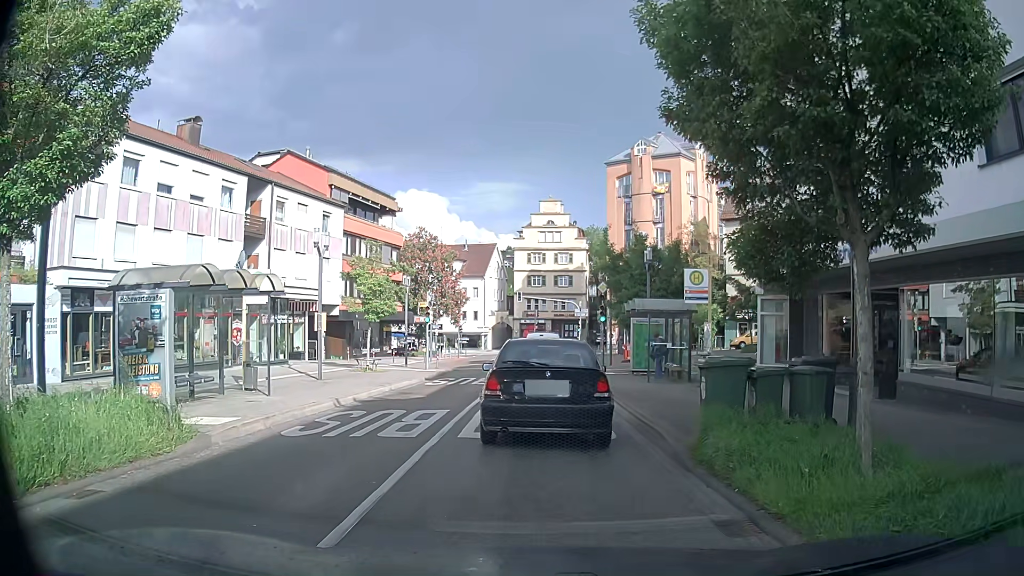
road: secondary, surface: asphalt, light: Day
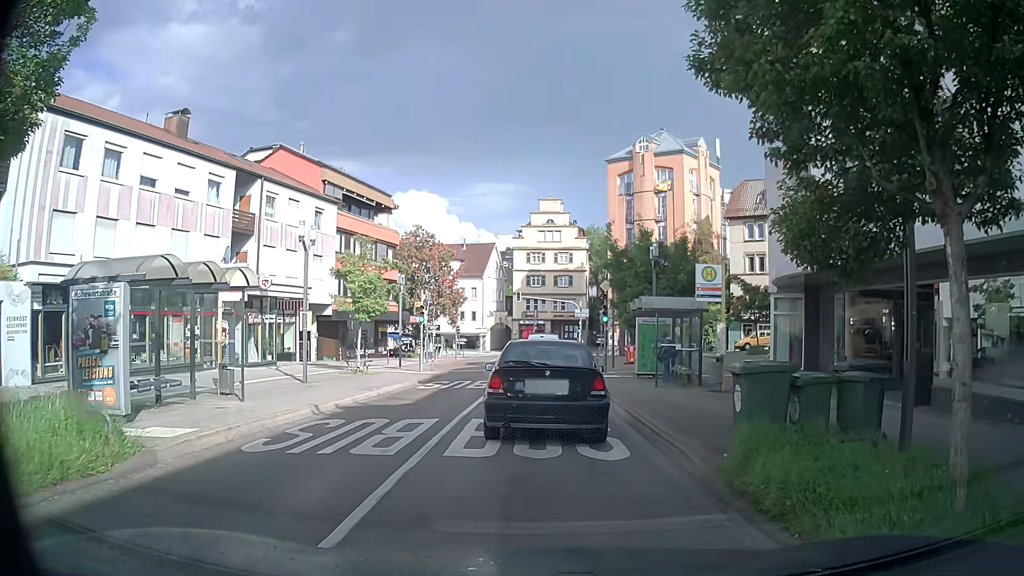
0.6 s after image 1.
(0.0, +1.6) m; -2°
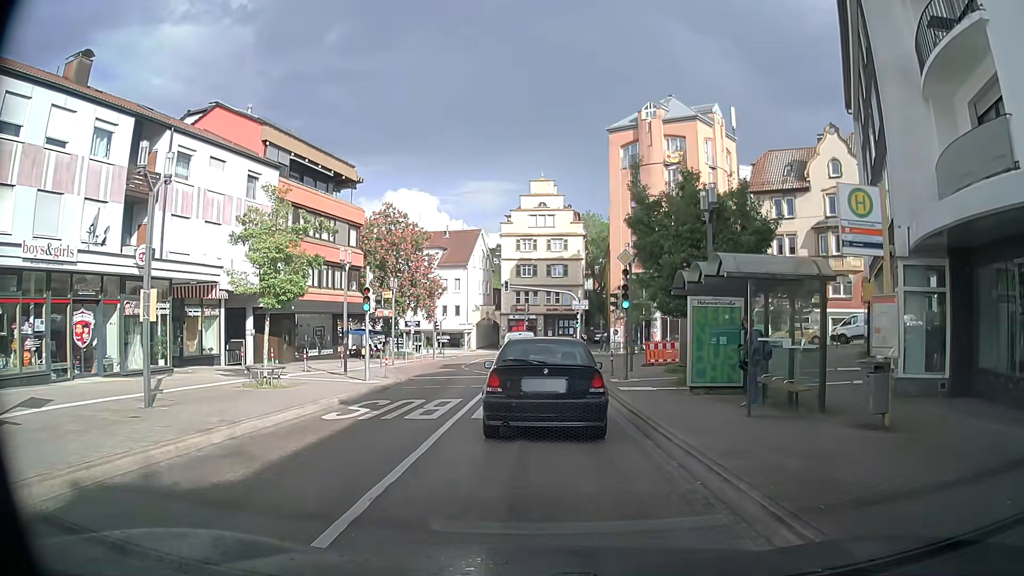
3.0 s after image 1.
(+0.2, +9.5) m; +2°
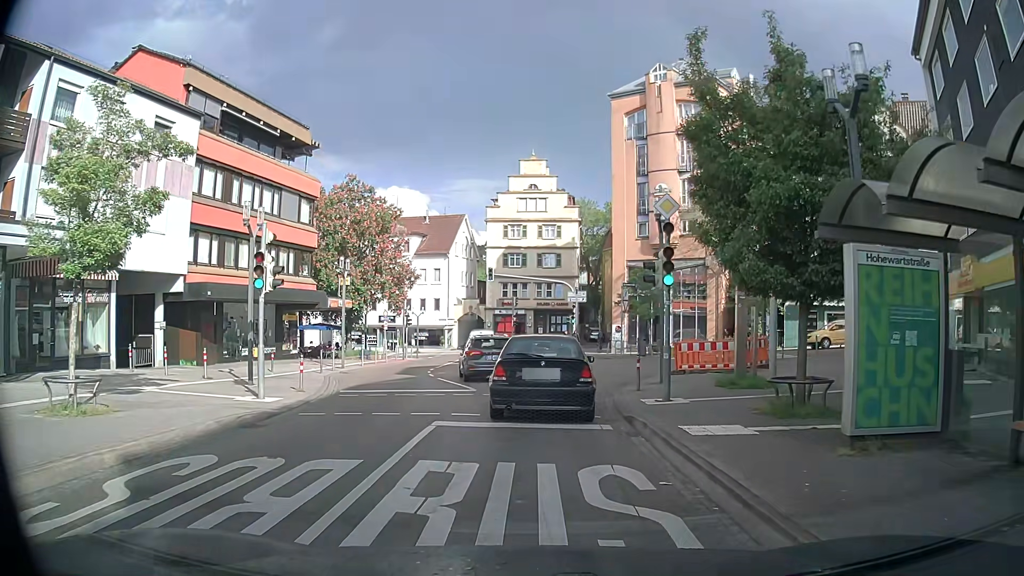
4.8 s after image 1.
(0.0, +8.6) m; 0°
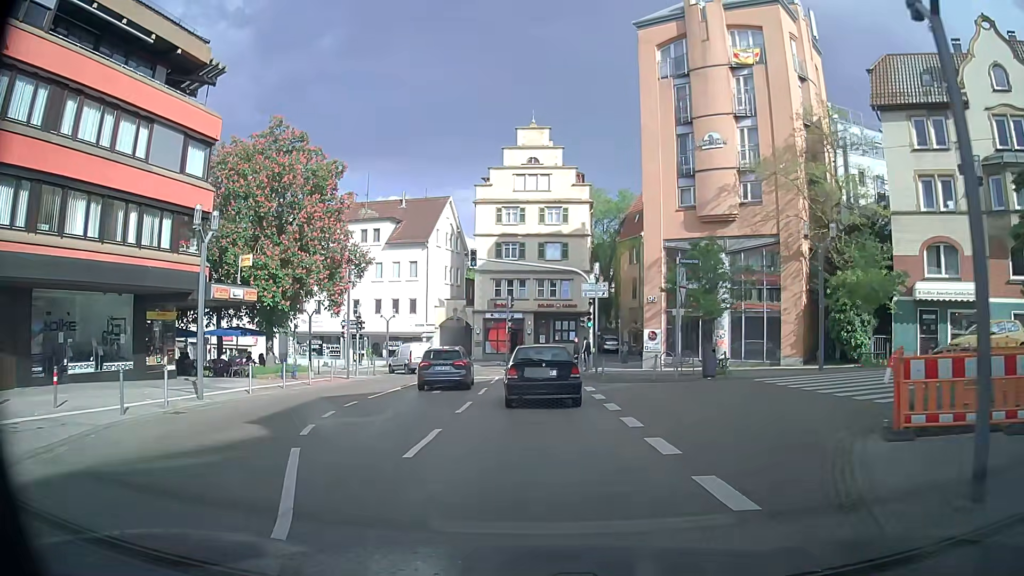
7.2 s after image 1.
(+0.2, +14.3) m; 0°
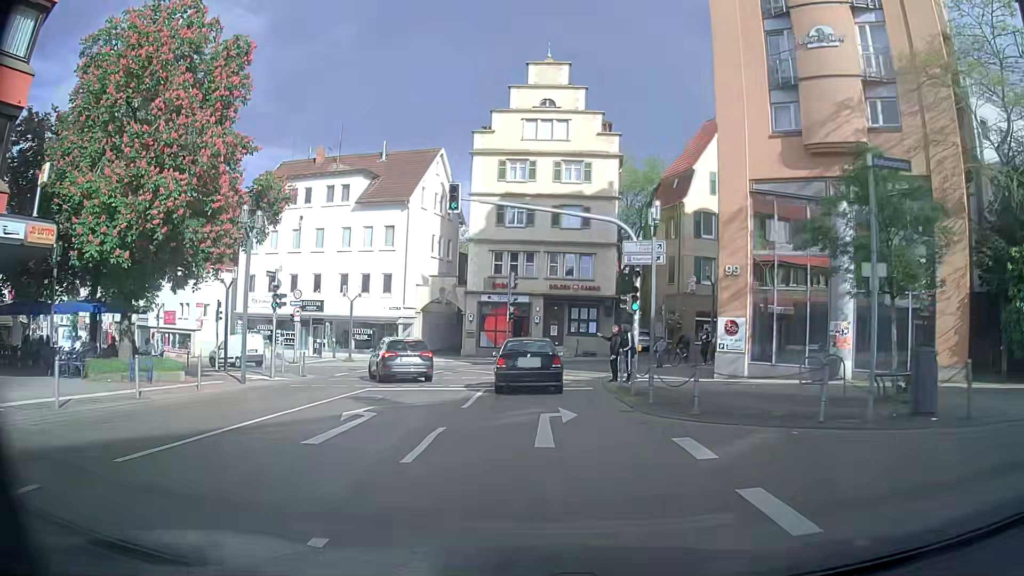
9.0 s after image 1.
(0.0, +13.0) m; -1°
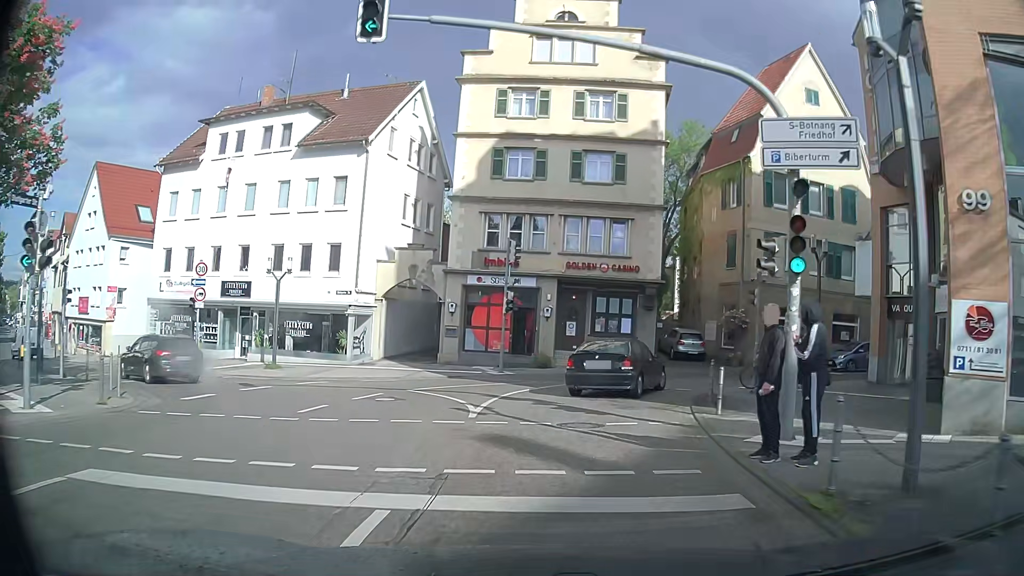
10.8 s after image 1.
(0.0, +13.1) m; 0°
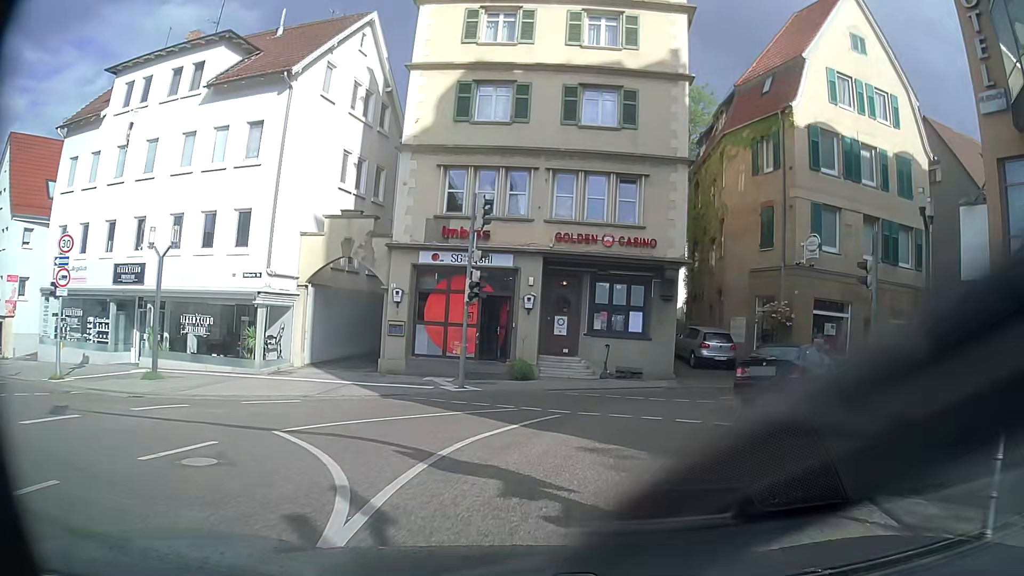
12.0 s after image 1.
(+0.1, +8.3) m; +2°
(+1, +10) (+7, +17) (+17, +21) (+26, +24) (+36, +27) (+45, +29) (+55, +31) (+65, +32) (+75, +34) (+85, +35) m
